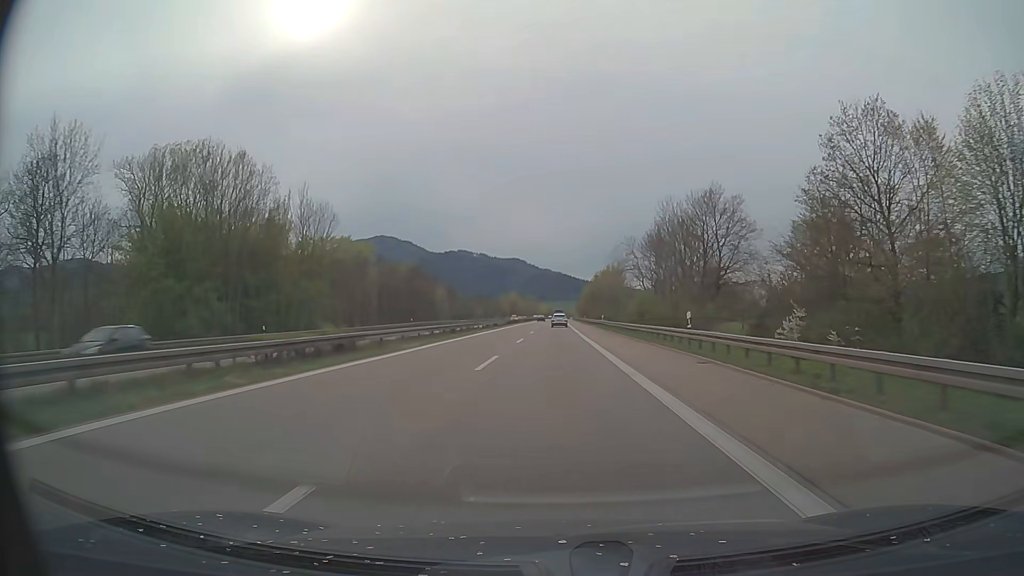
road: trunk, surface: asphalt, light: Day
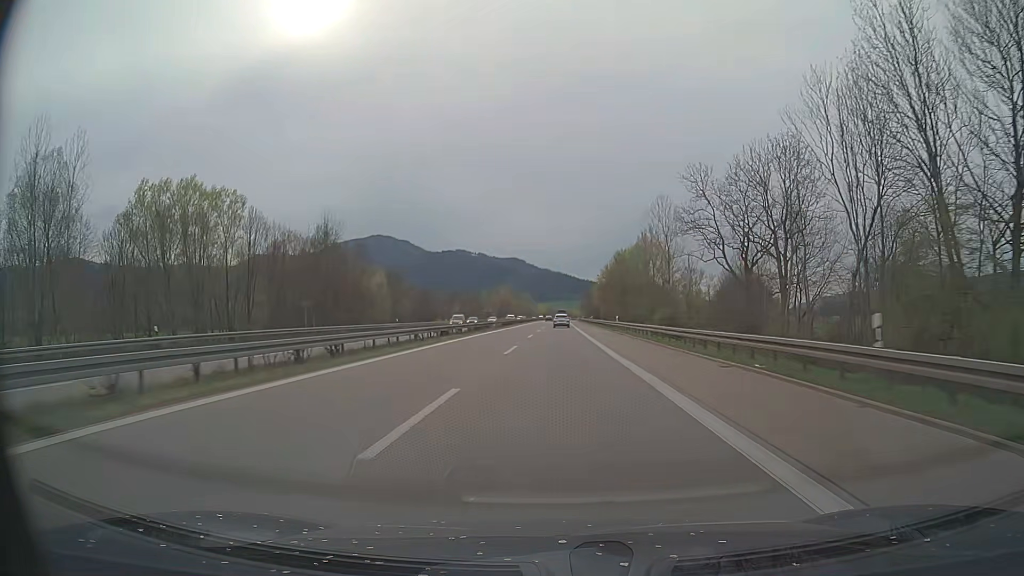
(0.0, +62.2) m; 0°
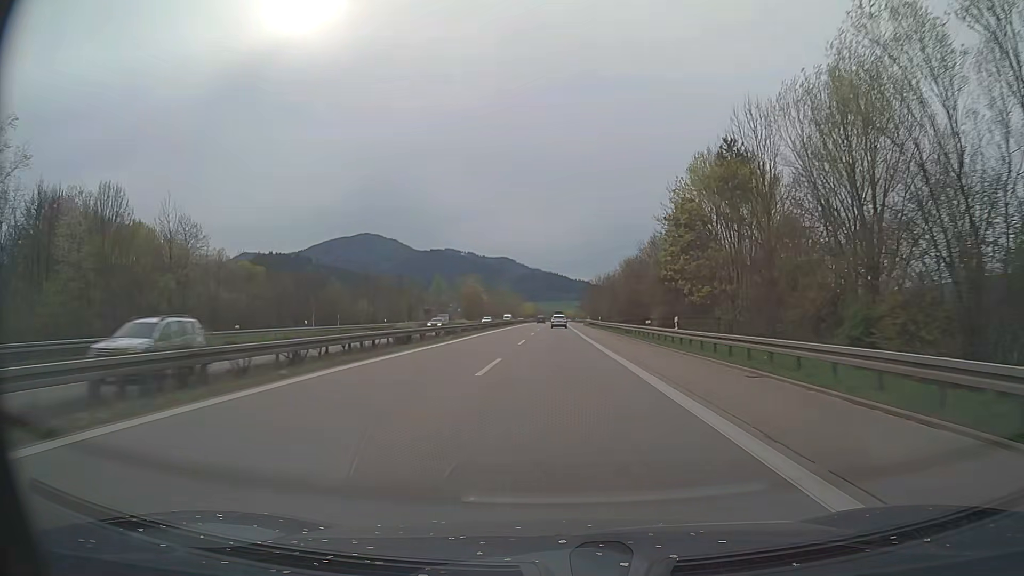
(+0.4, +77.8) m; +1°
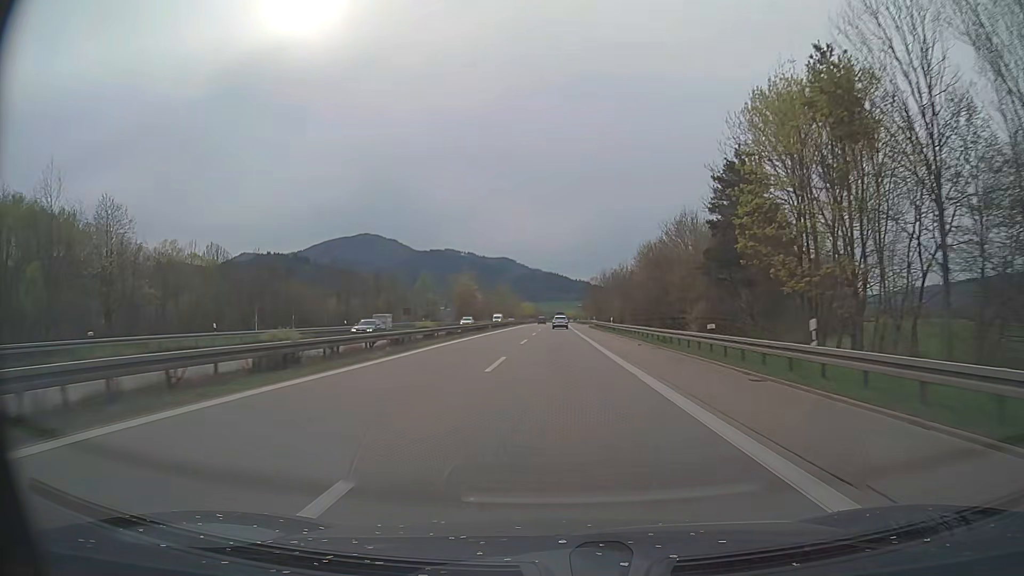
(0.0, +15.6) m; 0°
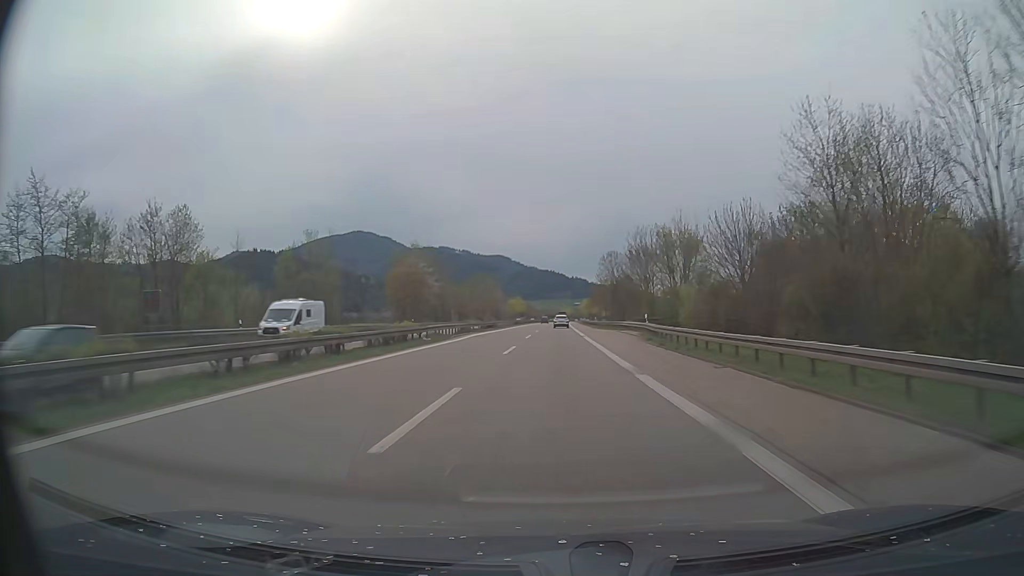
(+0.1, +62.2) m; 0°
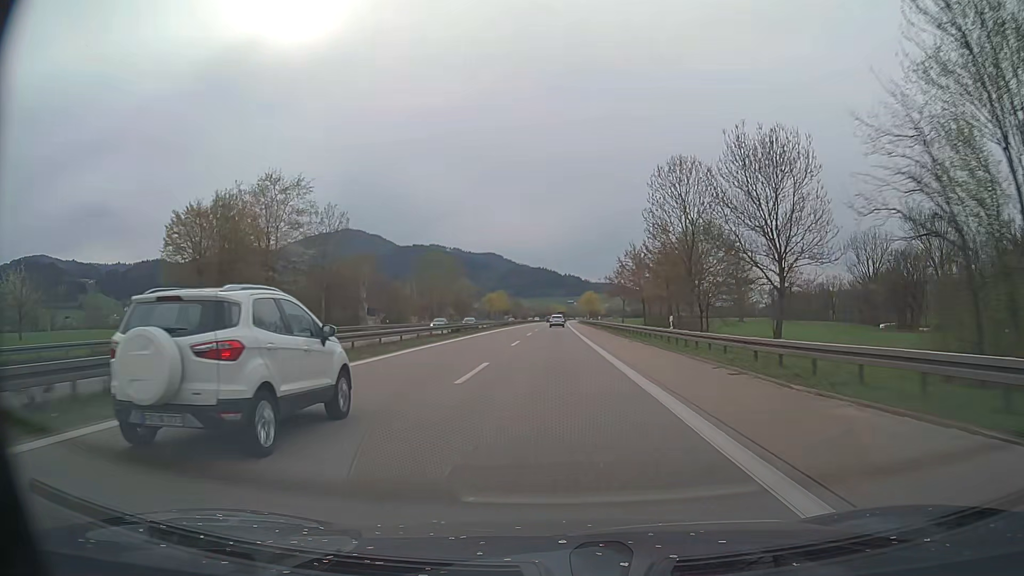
(+0.5, +62.3) m; +1°
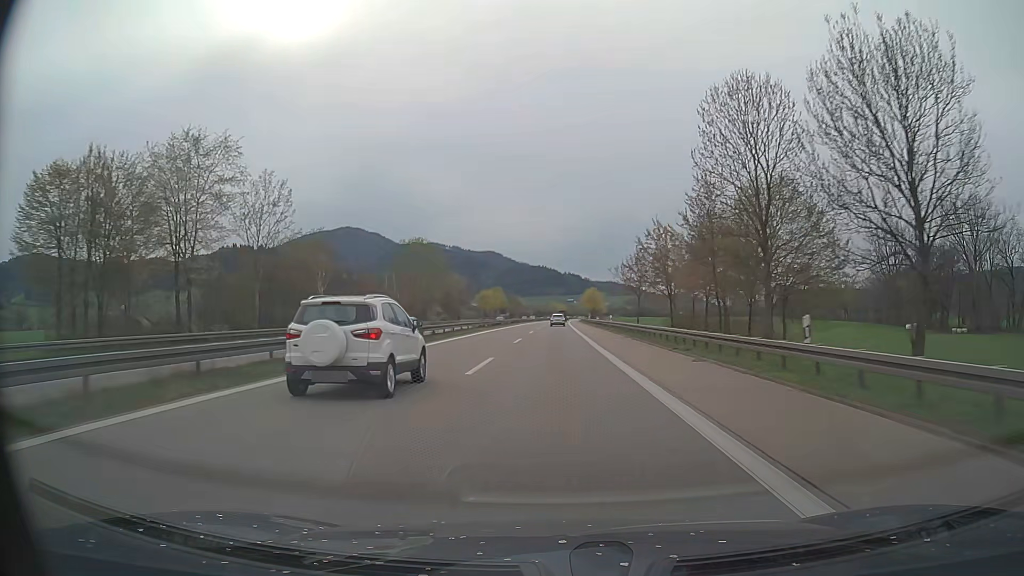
(0.0, +15.6) m; 0°
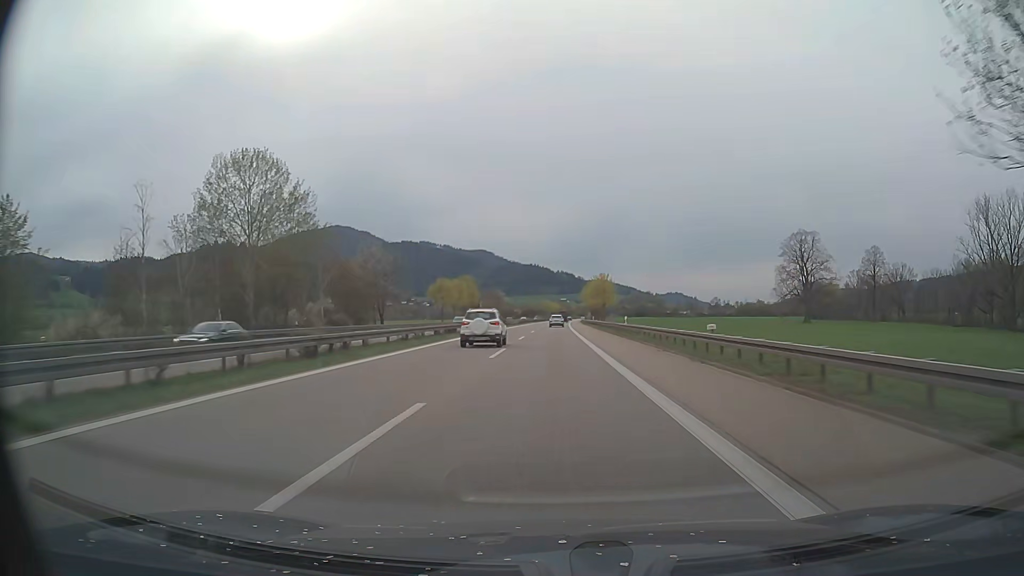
(+0.4, +62.7) m; +1°
(0, +10) (0, +20) (0, +30) (0, +40) (0, +50) (0, +60) (0, +70) (+1, +80) (+1, +90) (+1, +100) m
